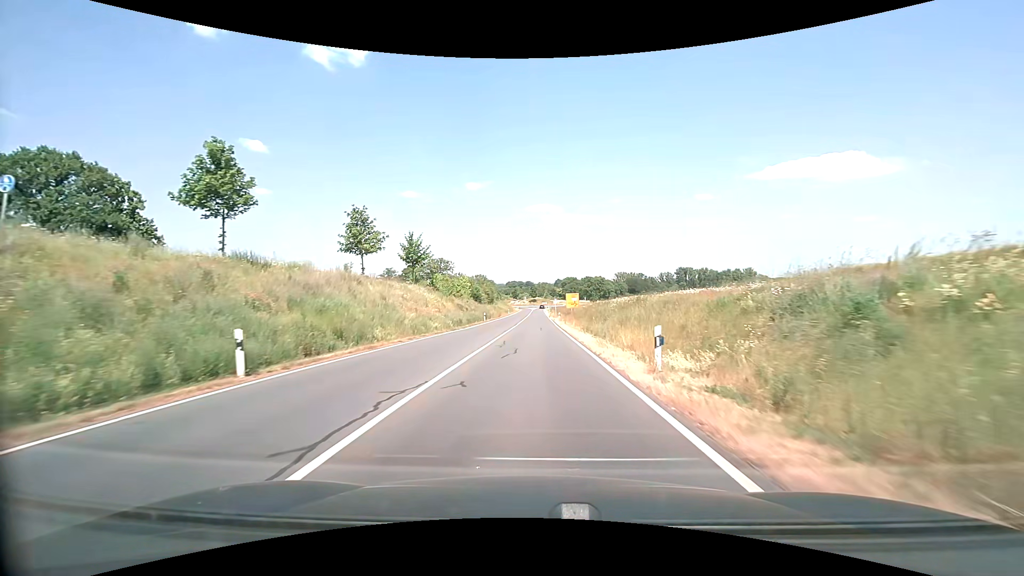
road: secondary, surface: asphalt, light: Day
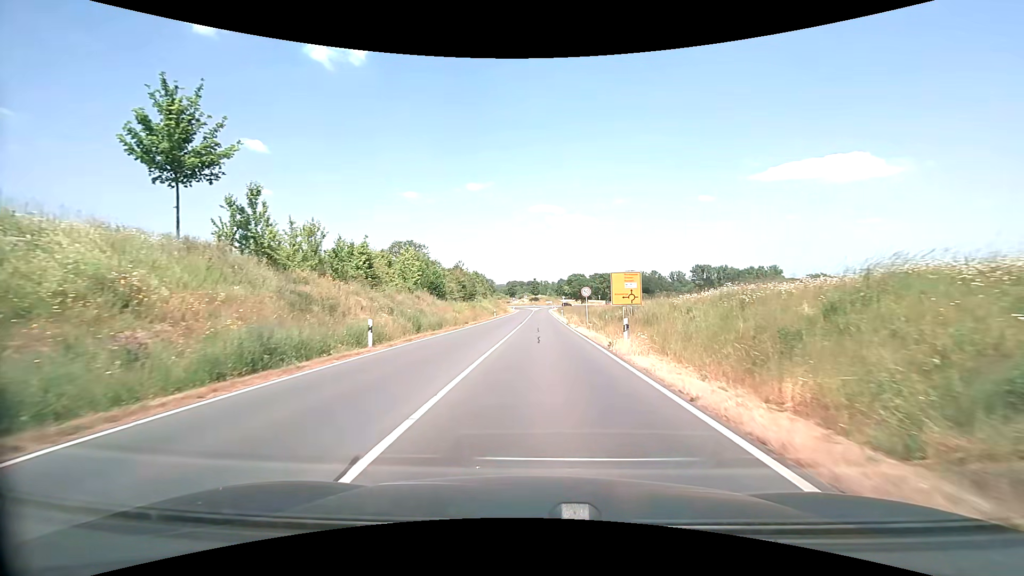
(-0.2, +42.7) m; 0°
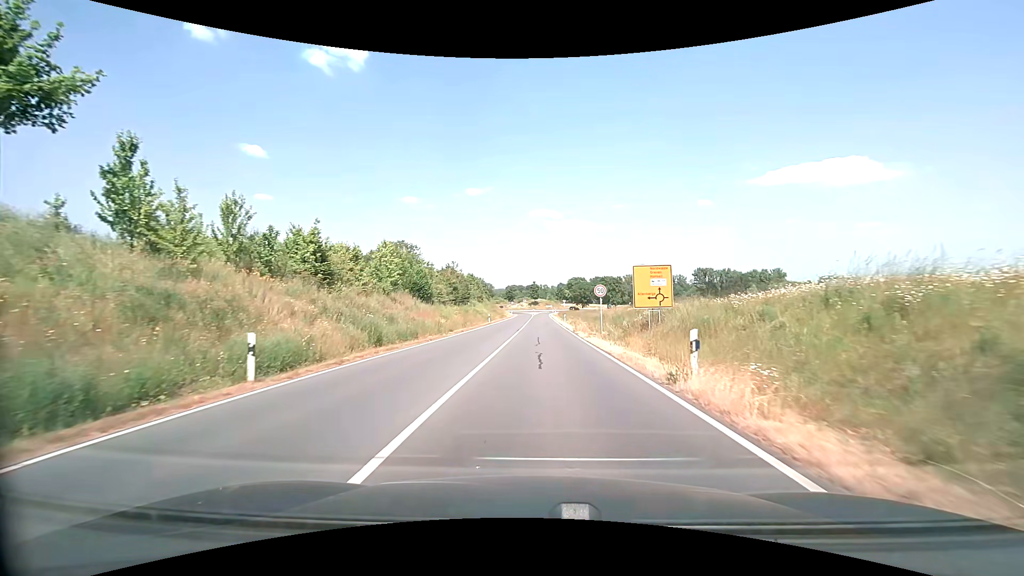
(0.0, +7.5) m; 0°
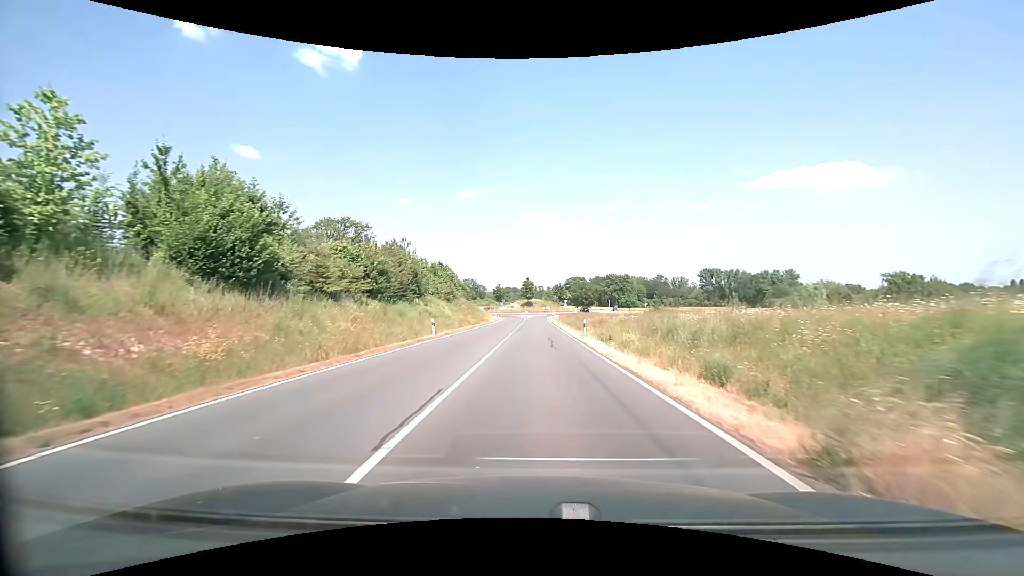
(+0.2, +30.4) m; +1°
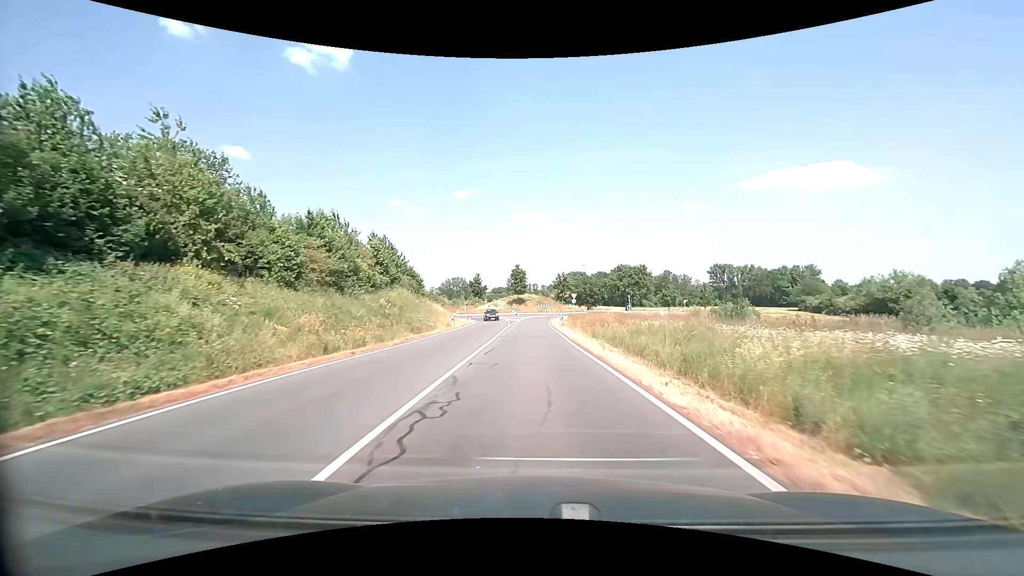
(+0.1, +38.4) m; +1°
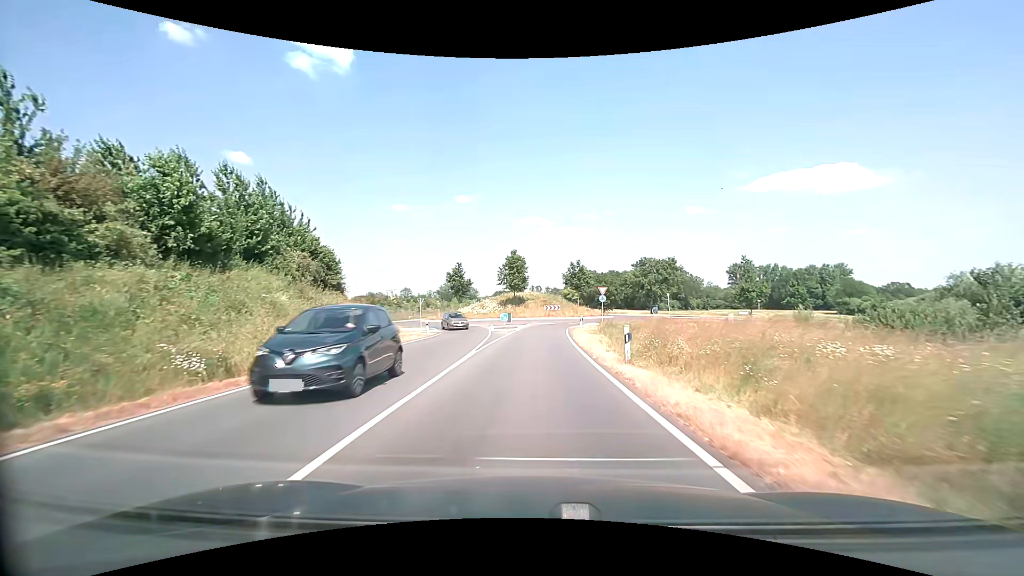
(-0.1, +28.3) m; 0°
(0, +10) (0, +20) (0, +30) (+1, +40) (+2, +50) (+8, +58) (+13, +66) (+13, +76) (+7, +84) (+2, +93) m
